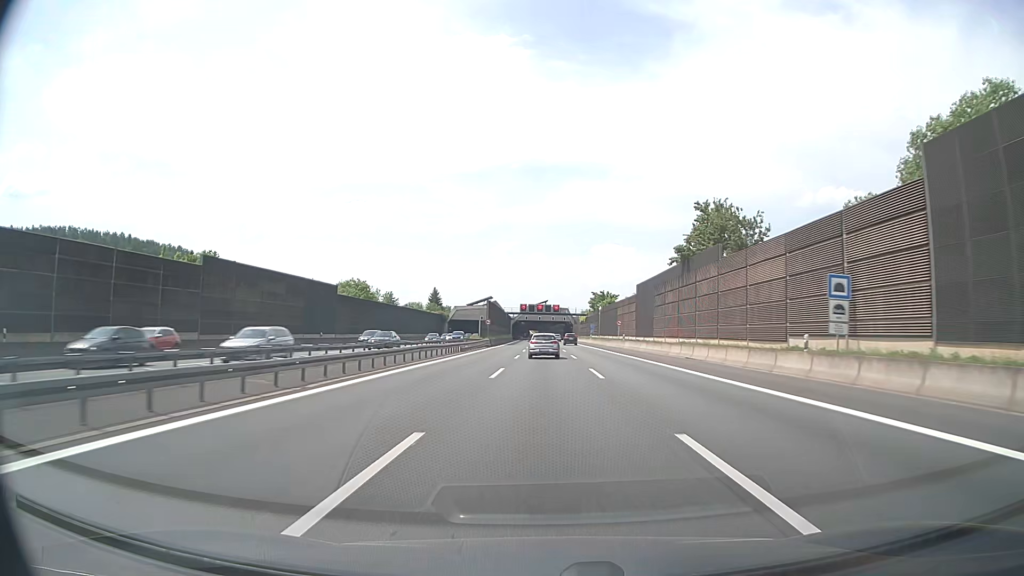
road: motorway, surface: asphalt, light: Day
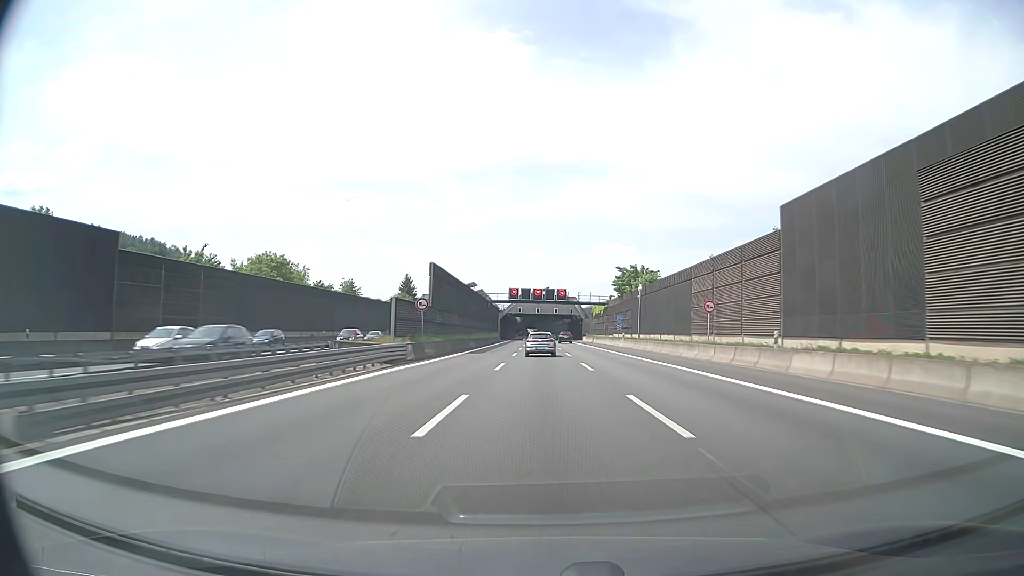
(0.0, +47.6) m; 0°
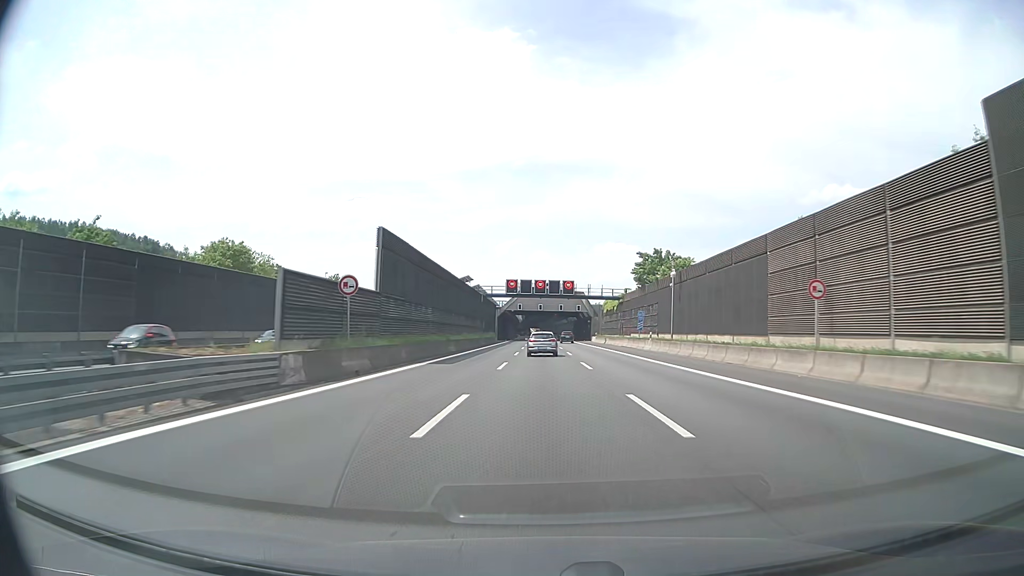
(0.0, +15.9) m; 0°
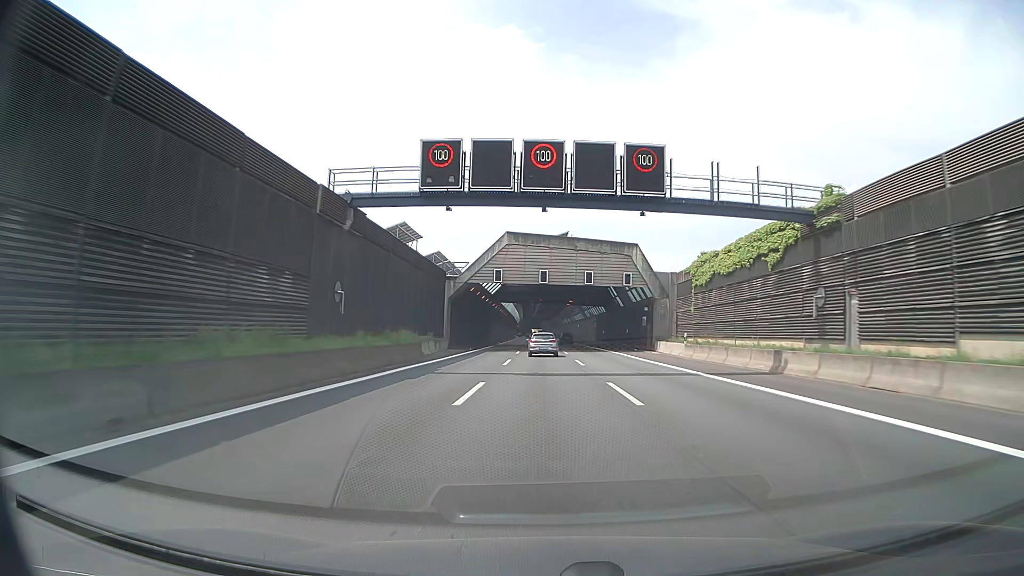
(-0.3, +63.8) m; 0°
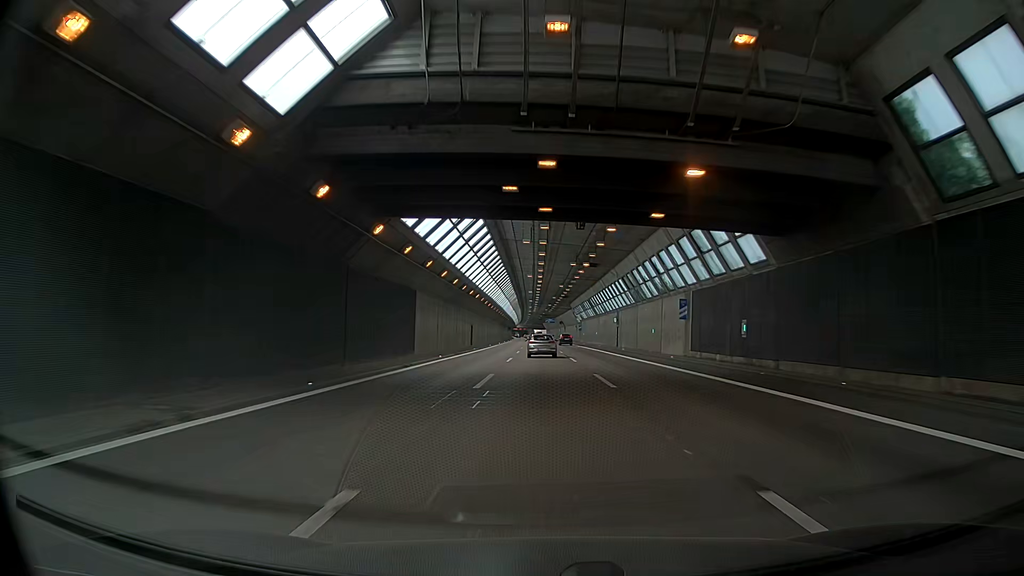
(-0.4, +64.4) m; -1°
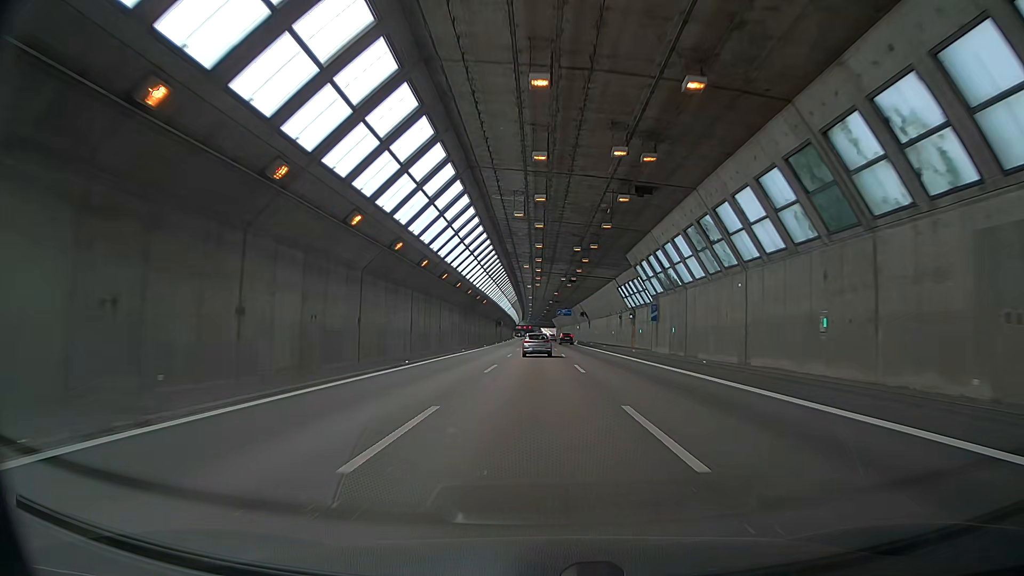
(+0.7, +81.1) m; 0°
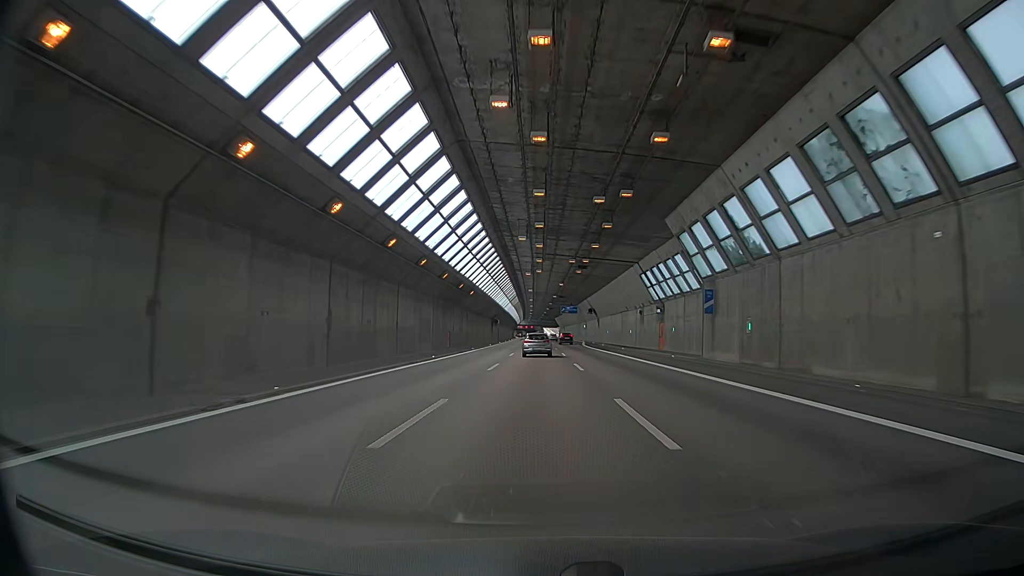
(+0.2, +16.3) m; +1°
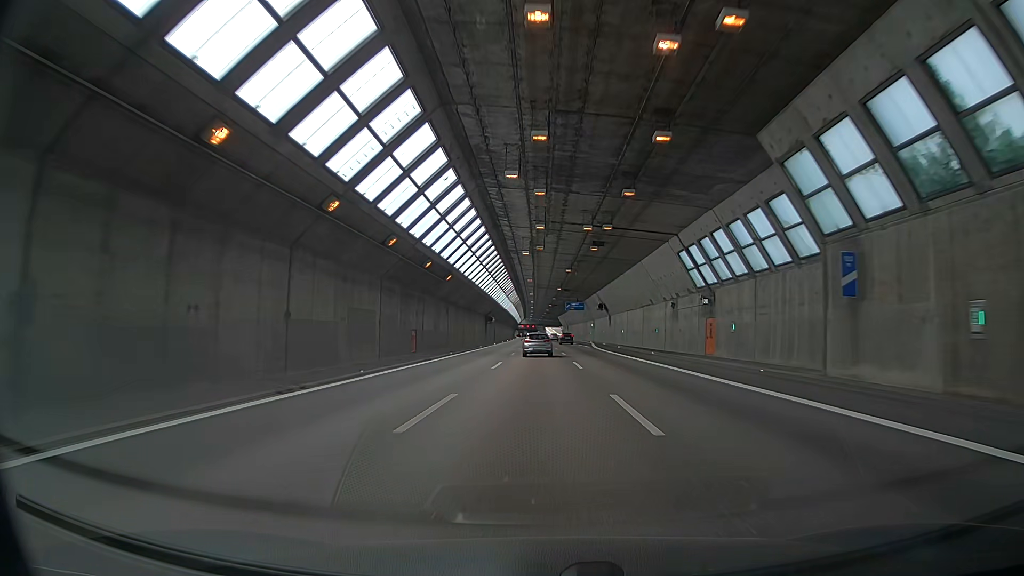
(0.0, +16.3) m; 0°
(0, +10) (0, +20) (0, +30) (0, +40) (0, +50) (0, +60) (0, +70) (0, +80) (0, +90) (0, +100) m
